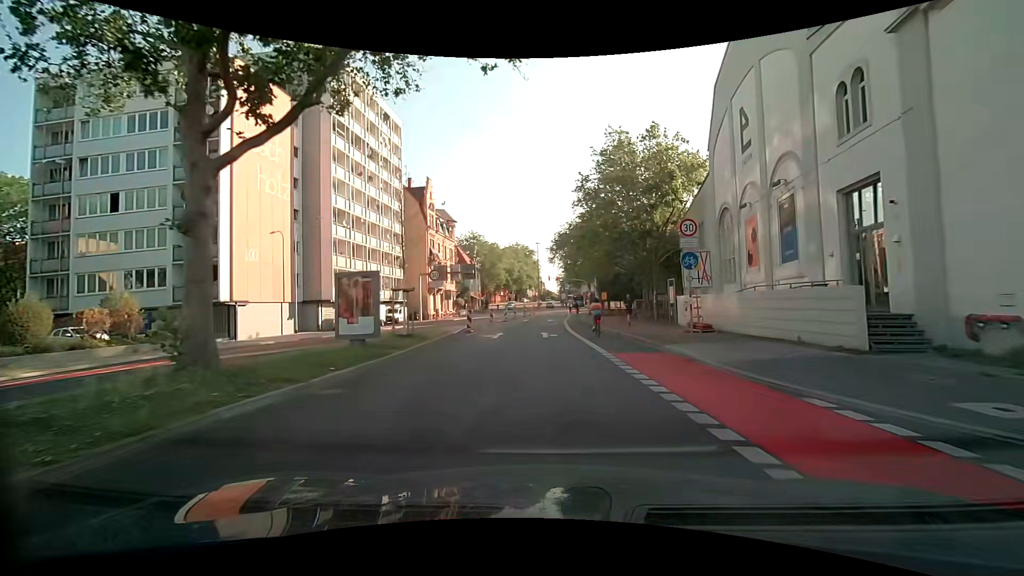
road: secondary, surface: asphalt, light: Day
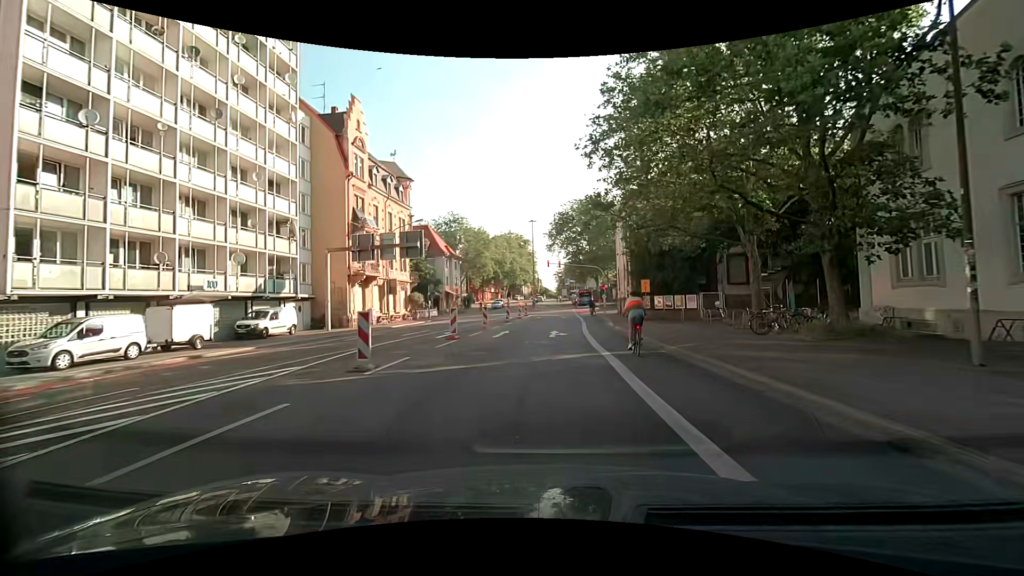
(+0.2, +26.1) m; +2°
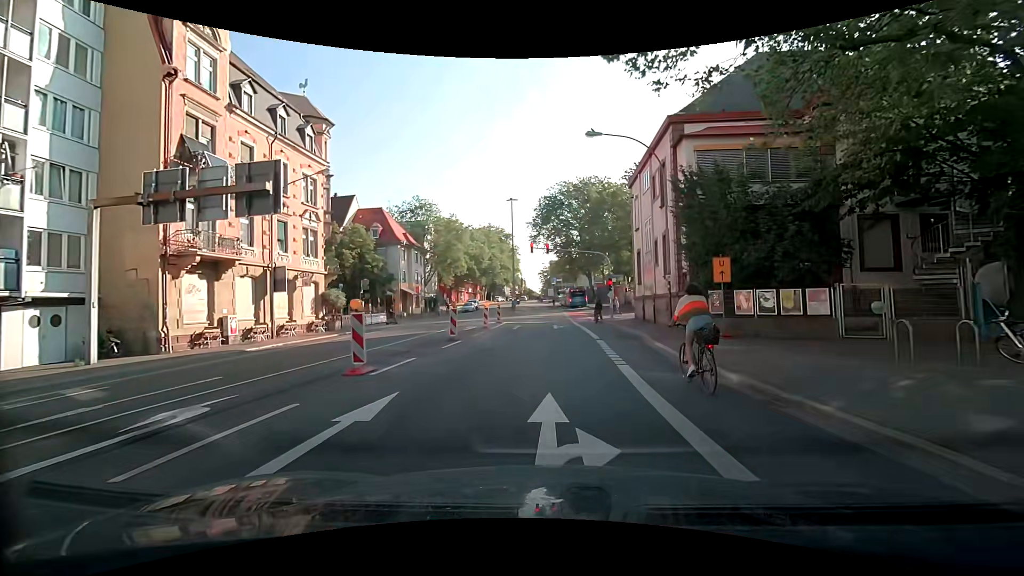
(-0.1, +17.6) m; +1°
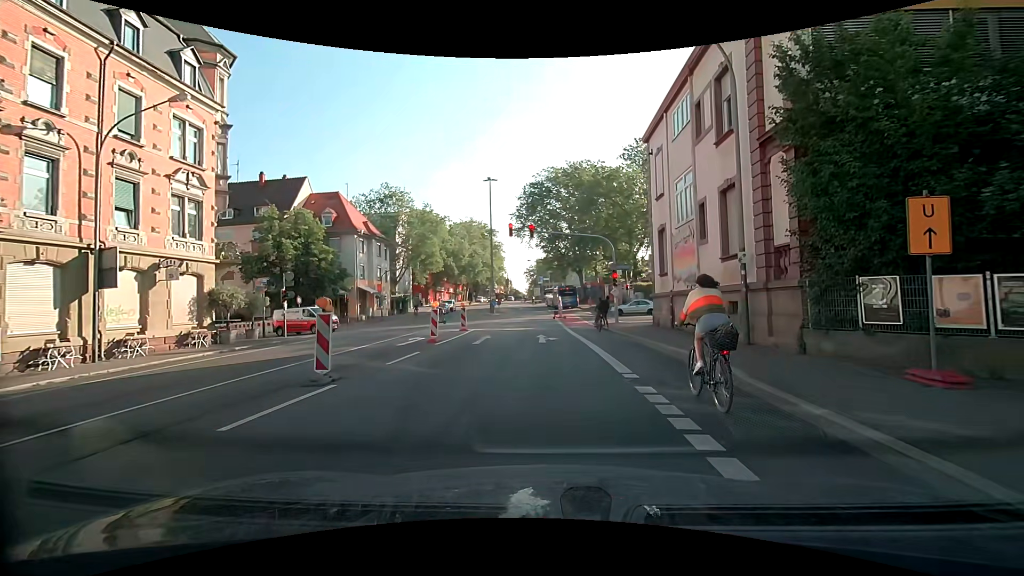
(+0.2, +10.3) m; 0°
